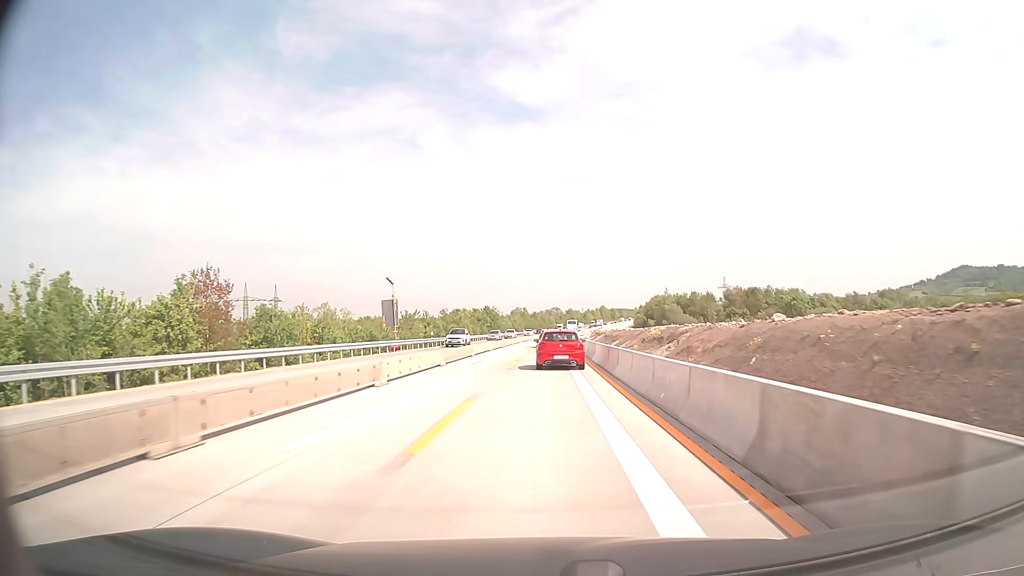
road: motorway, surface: concrete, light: Day
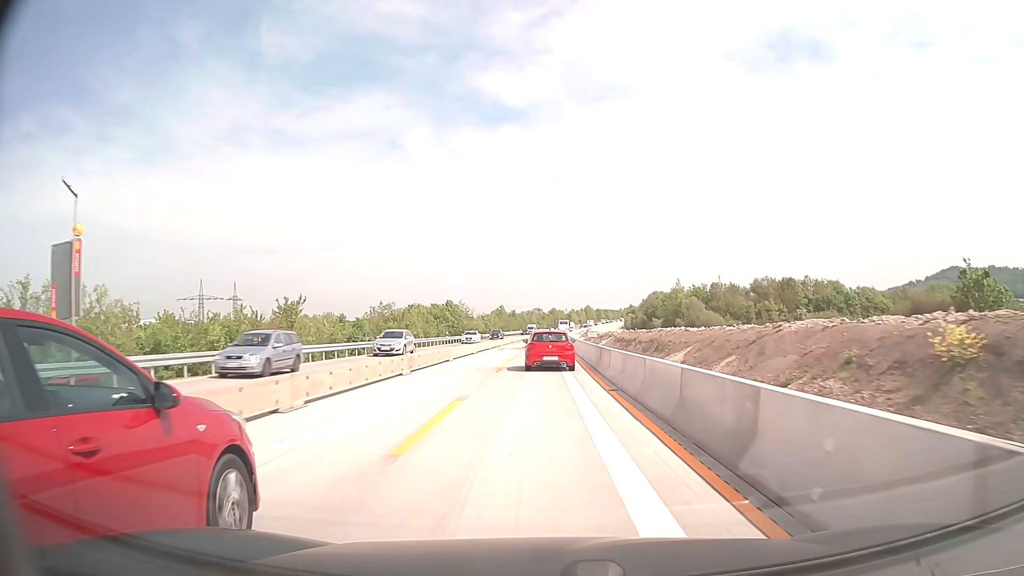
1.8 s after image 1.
(+0.4, +35.6) m; +2°
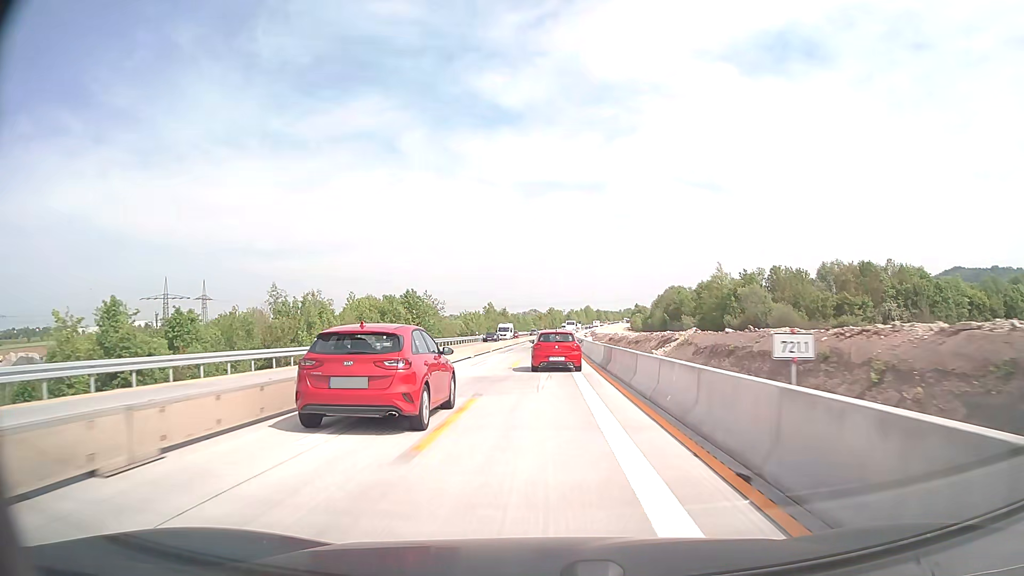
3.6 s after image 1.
(0.0, +35.4) m; 0°
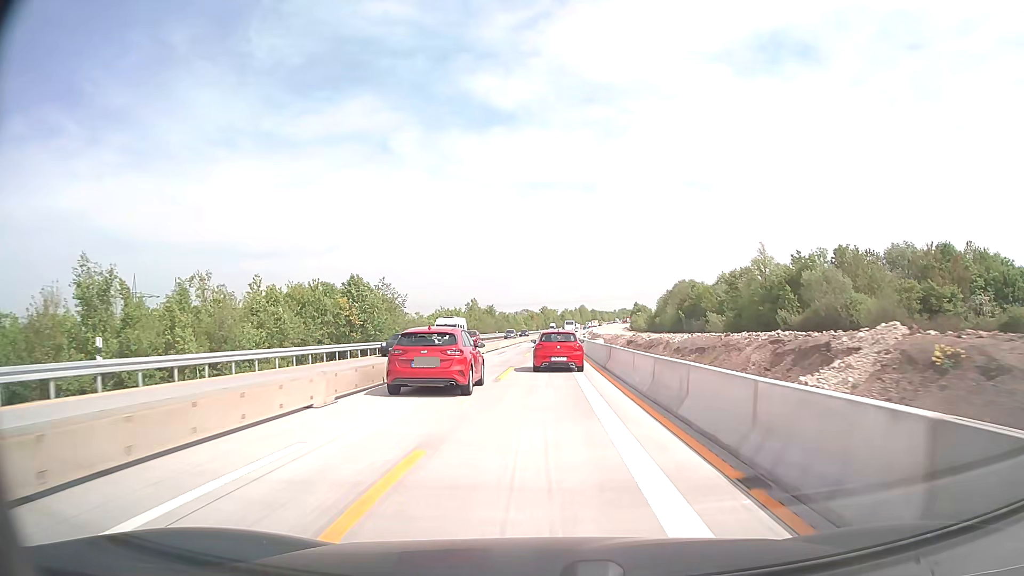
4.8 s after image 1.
(+0.1, +23.7) m; +1°
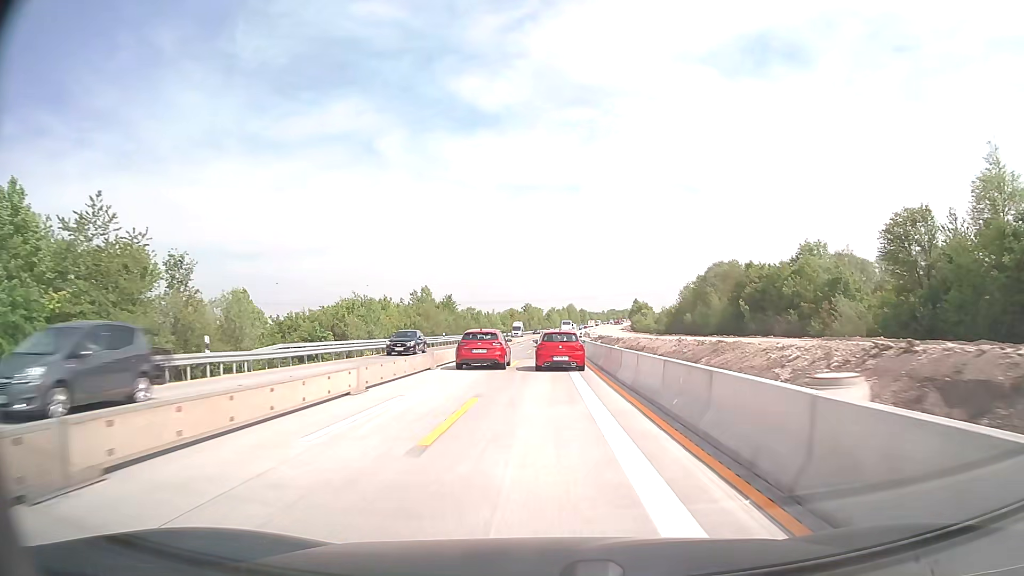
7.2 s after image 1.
(+0.5, +47.5) m; +1°
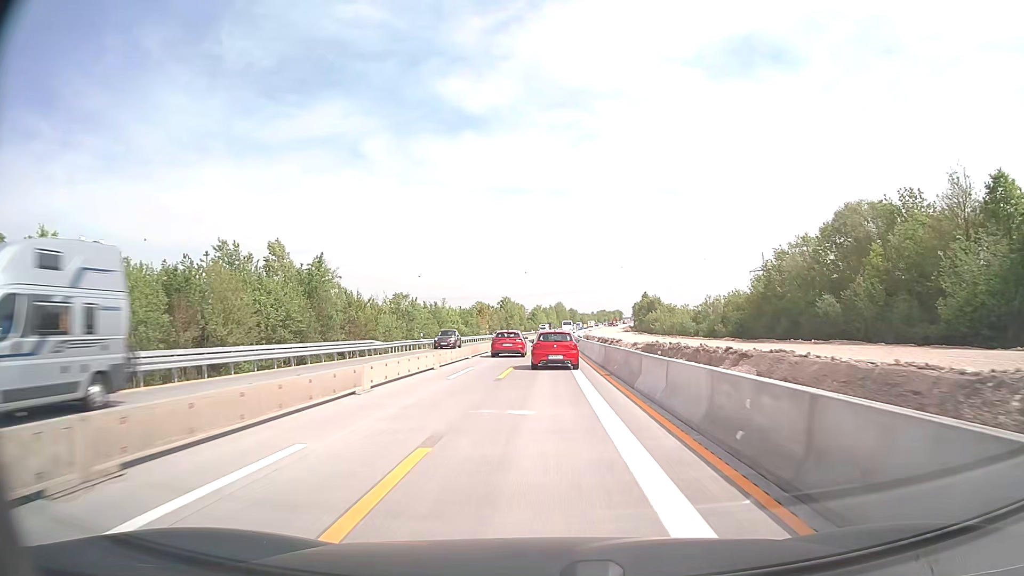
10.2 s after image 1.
(+0.6, +59.8) m; +1°
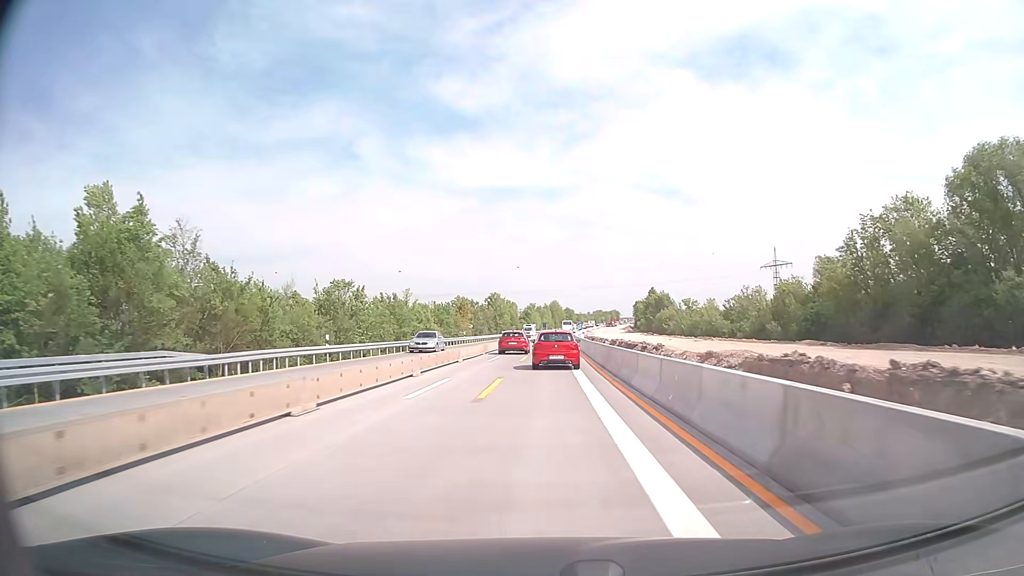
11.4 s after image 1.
(+0.1, +23.9) m; +1°
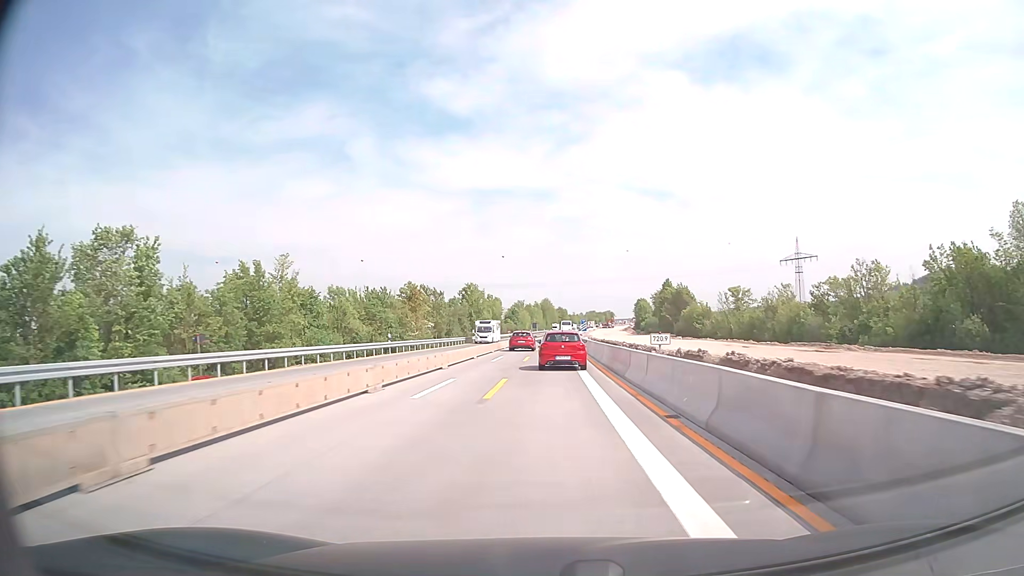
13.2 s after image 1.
(+0.2, +35.7) m; +1°
(0, +10) (0, +20) (0, +30) (0, +40) (+1, +50) (+1, +60) (+1, +70) (+1, +80) (+2, +90) (+2, +100) m
